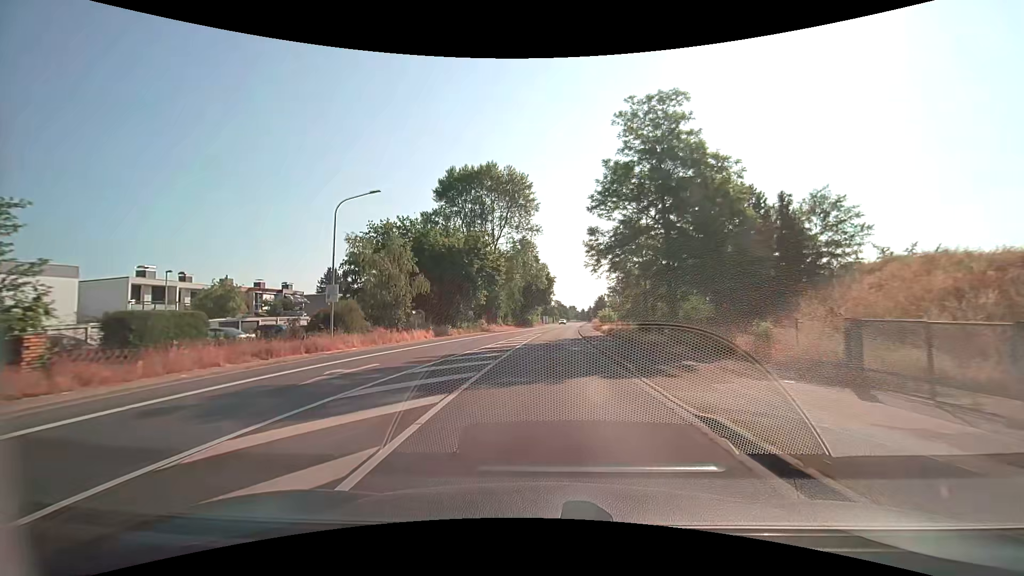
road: secondary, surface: asphalt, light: Day
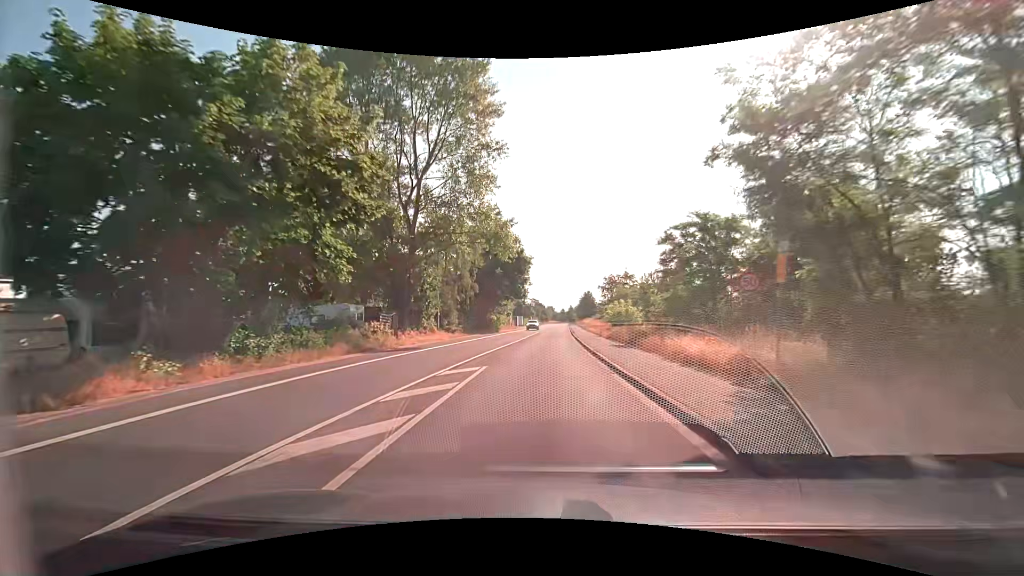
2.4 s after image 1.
(+0.7, +31.6) m; +2°
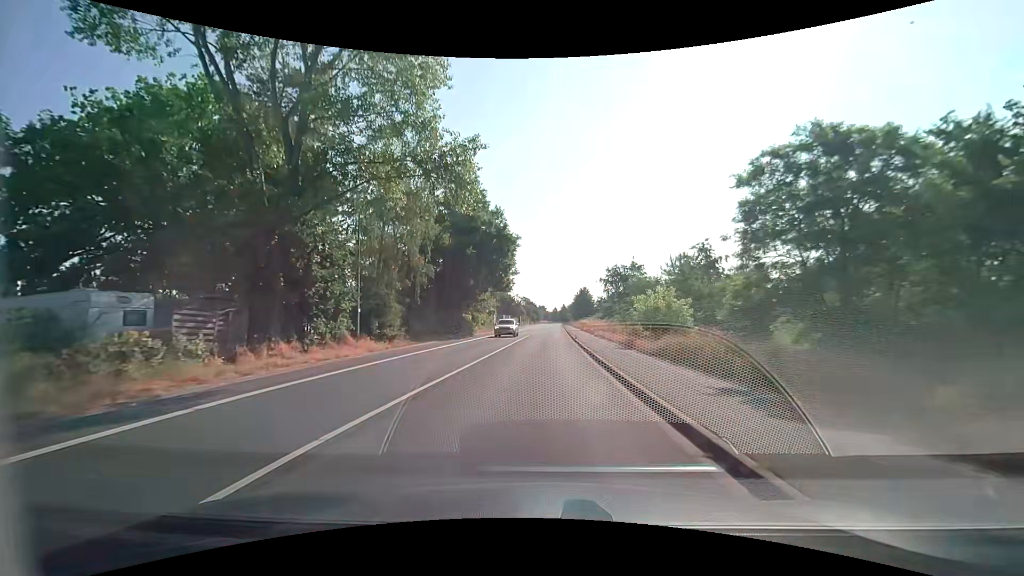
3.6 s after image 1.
(+0.2, +15.8) m; +1°
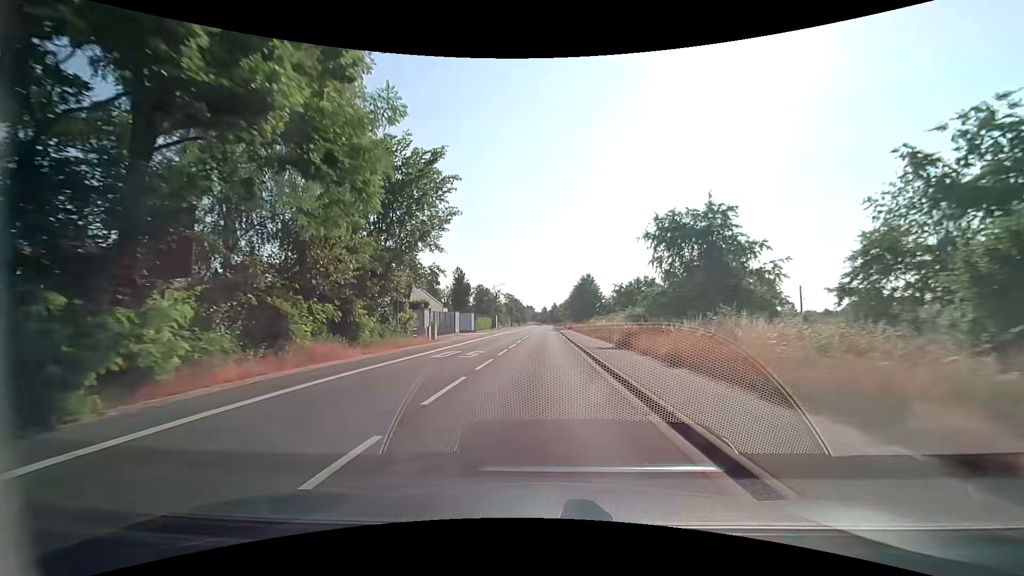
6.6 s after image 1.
(+0.4, +39.8) m; +1°
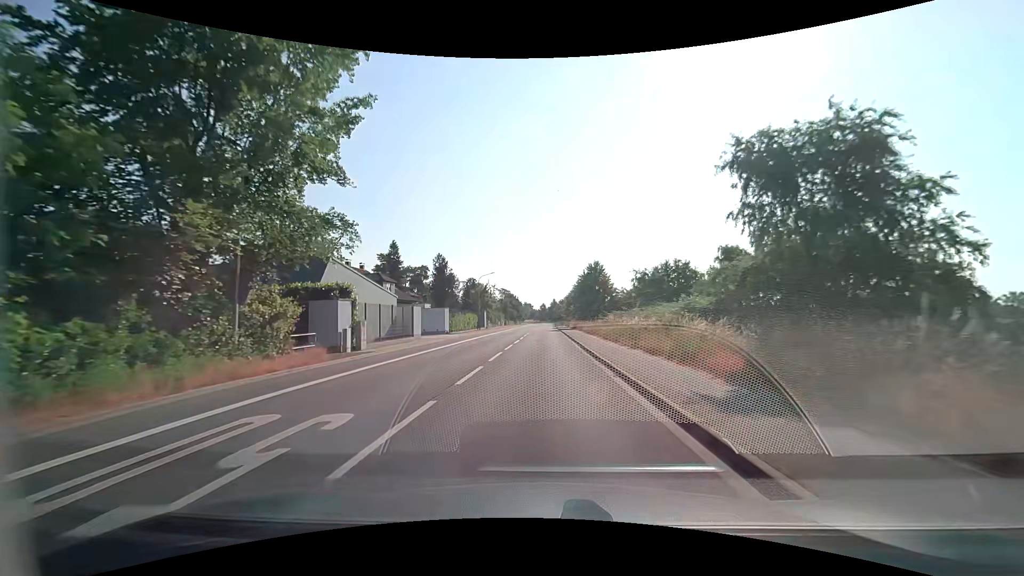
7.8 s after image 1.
(0.0, +16.0) m; 0°
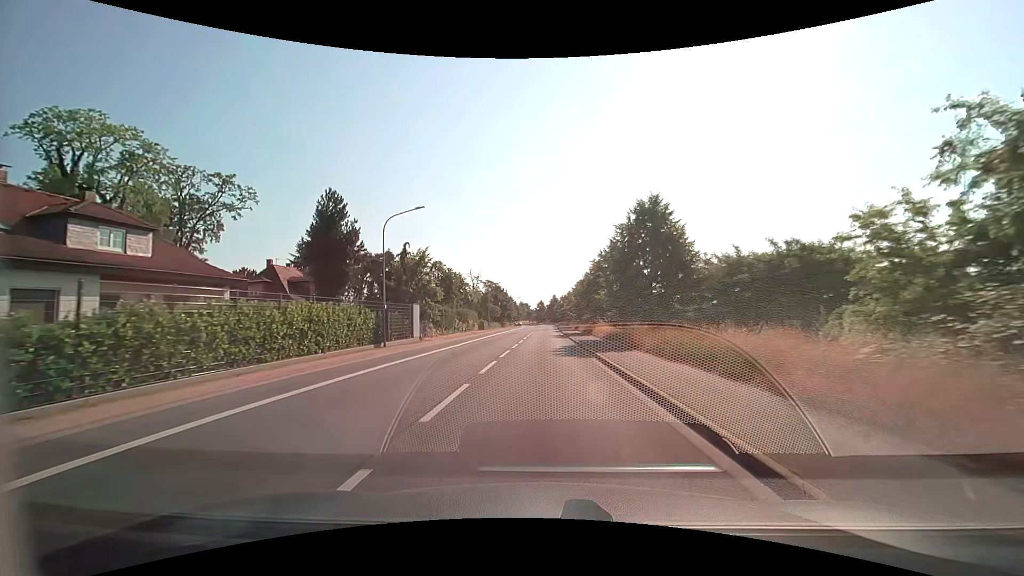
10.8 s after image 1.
(+0.4, +40.1) m; +1°
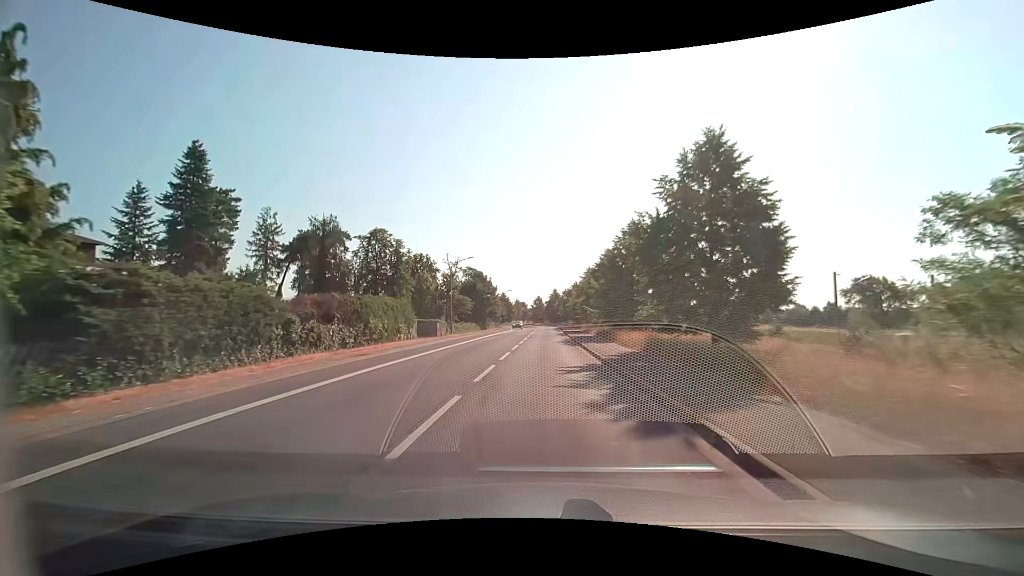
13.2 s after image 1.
(0.0, +32.2) m; 0°
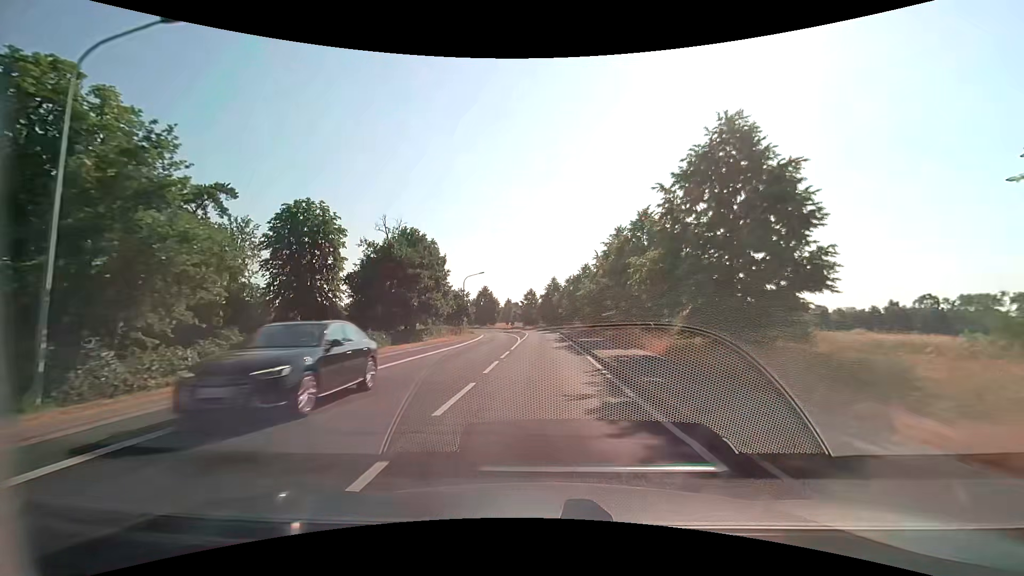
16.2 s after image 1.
(+0.6, +40.5) m; +1°
(0, +10) (0, +20) (0, +30) (0, +40) (0, +50) (0, +60) (-1, +70) (-2, +80) (-5, +89) (-9, +99) m
